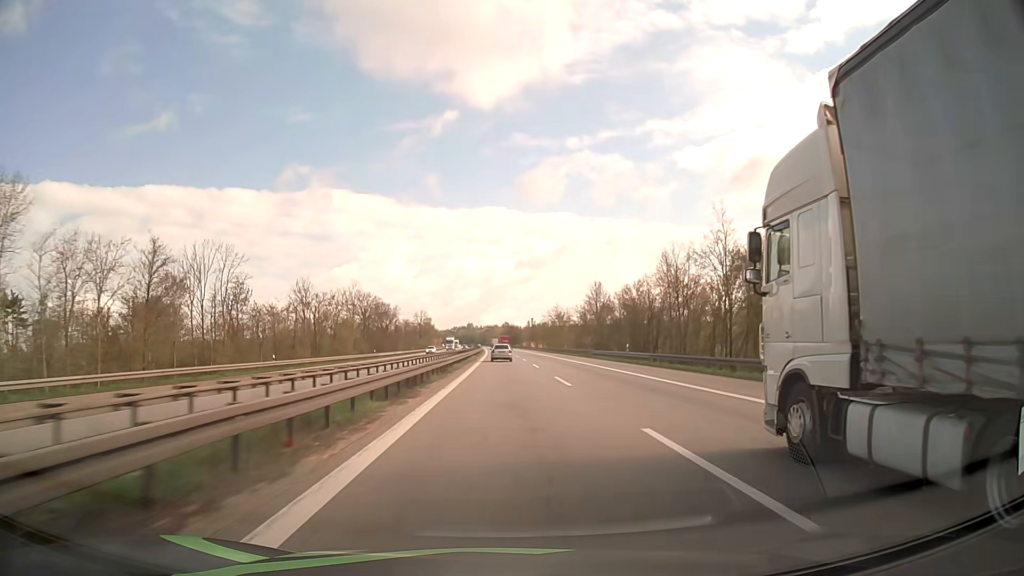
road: motorway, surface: asphalt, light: Day
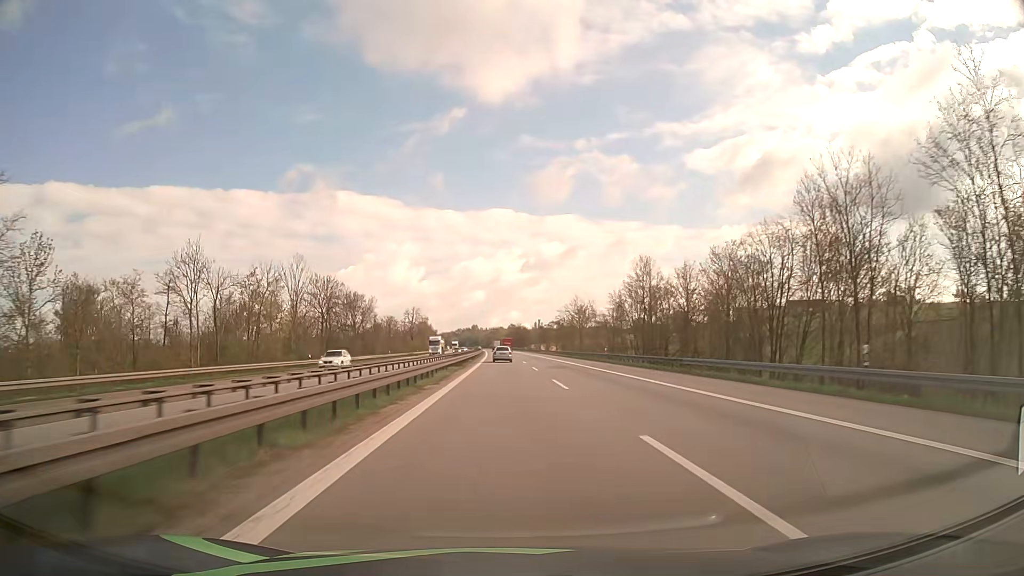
(-0.2, +37.0) m; 0°
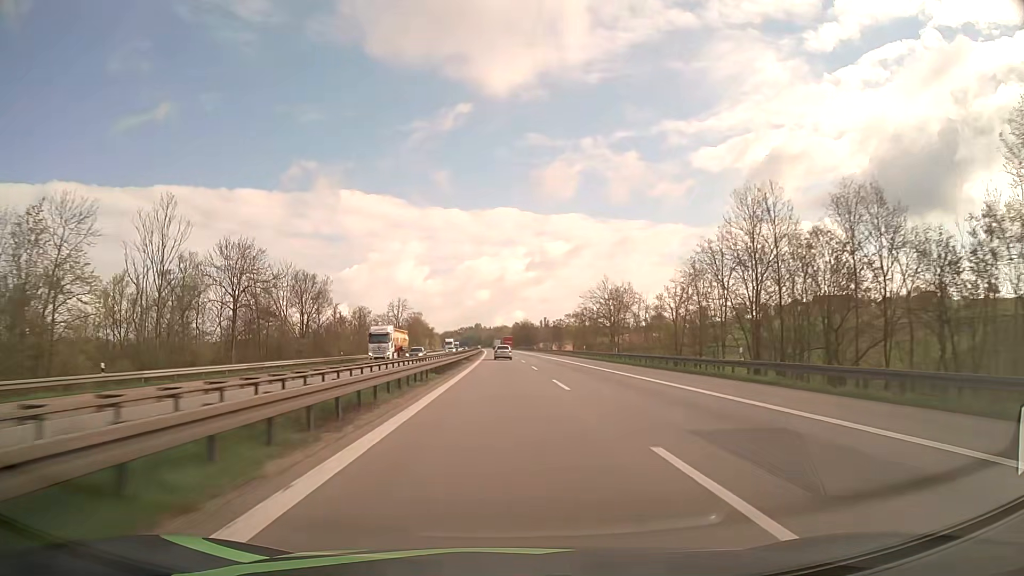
(-0.2, +37.5) m; 0°
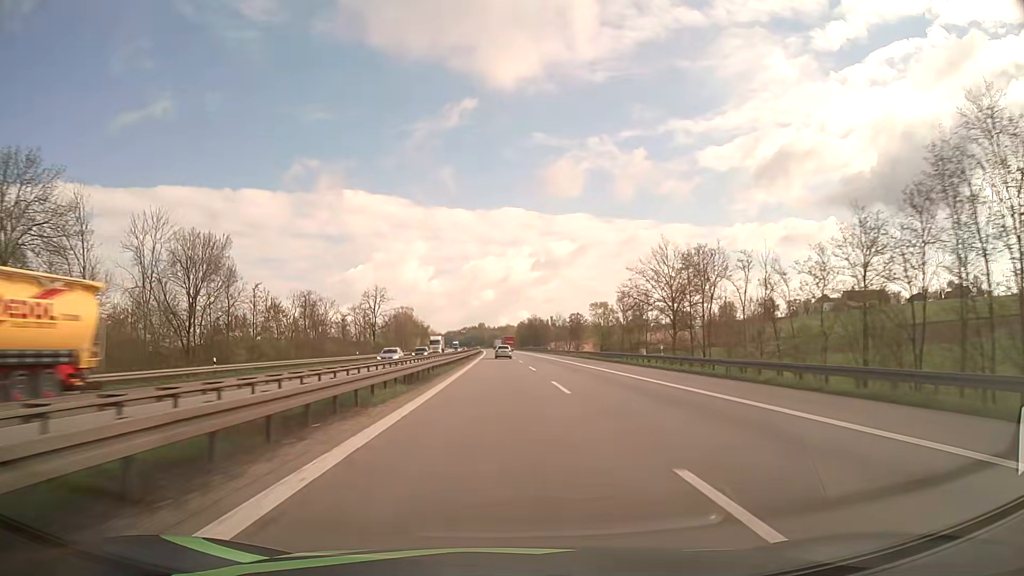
(-0.1, +38.0) m; 0°
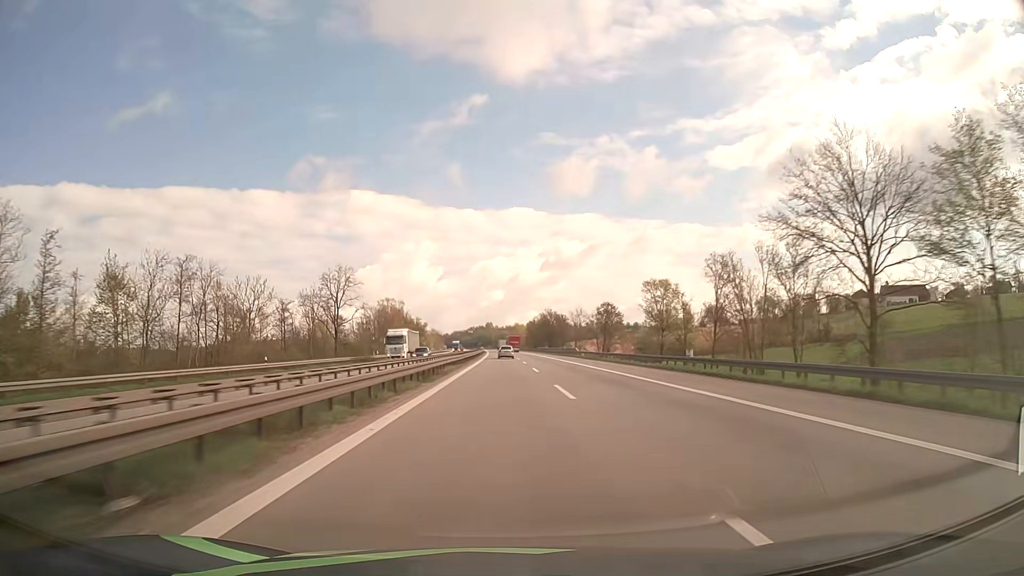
(-0.2, +38.5) m; -1°
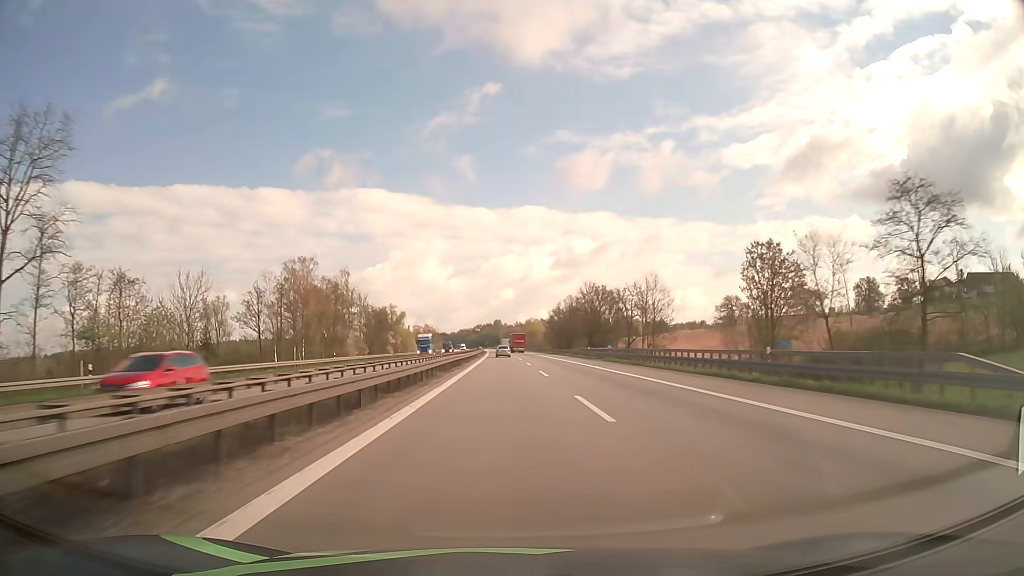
(-0.7, +78.1) m; -1°
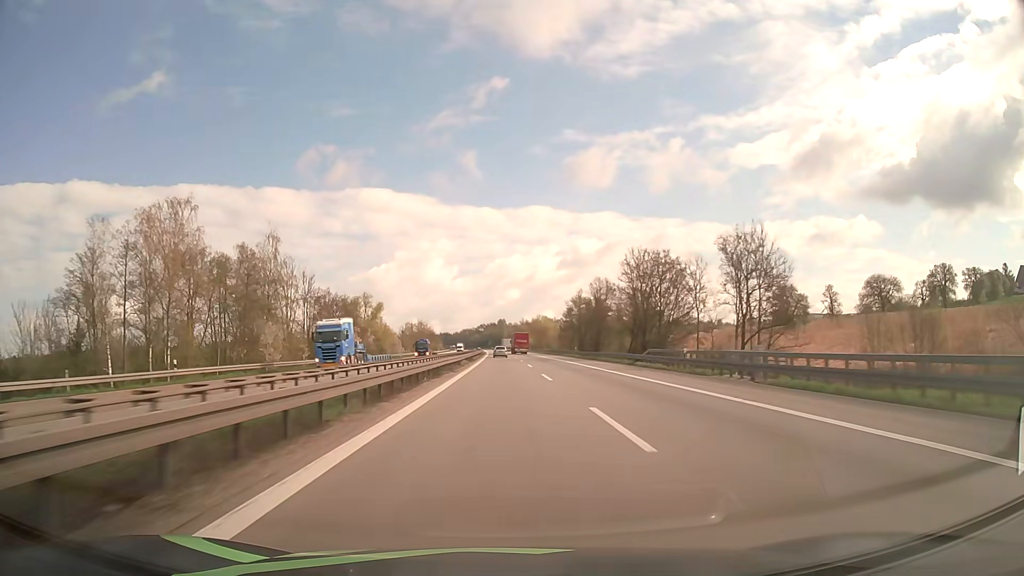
(-0.2, +39.6) m; 0°
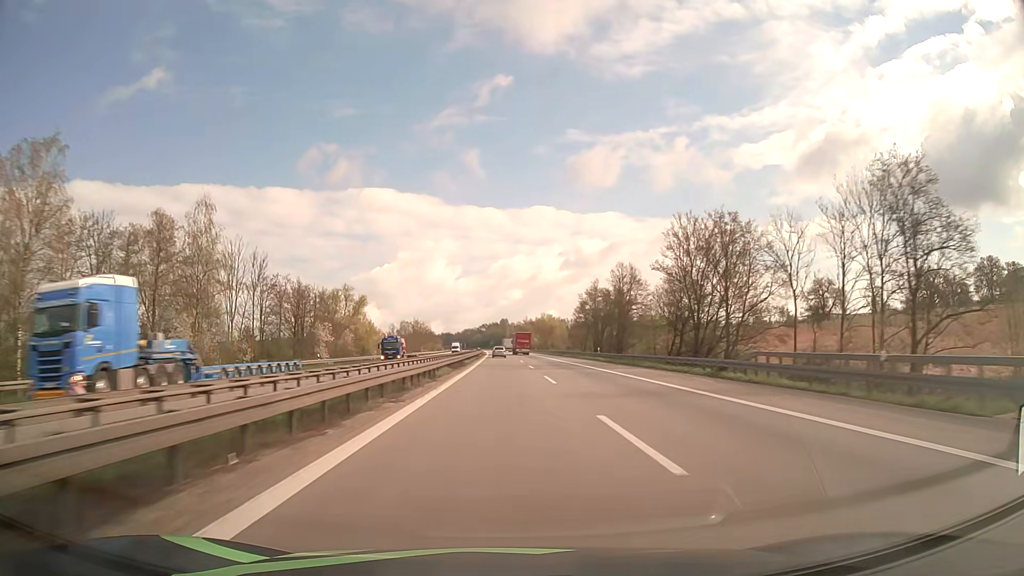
(0.0, +19.9) m; 0°
(0, +10) (0, +20) (0, +30) (0, +40) (0, +50) (0, +60) (0, +70) (0, +80) (-1, +90) (-1, +100) m
